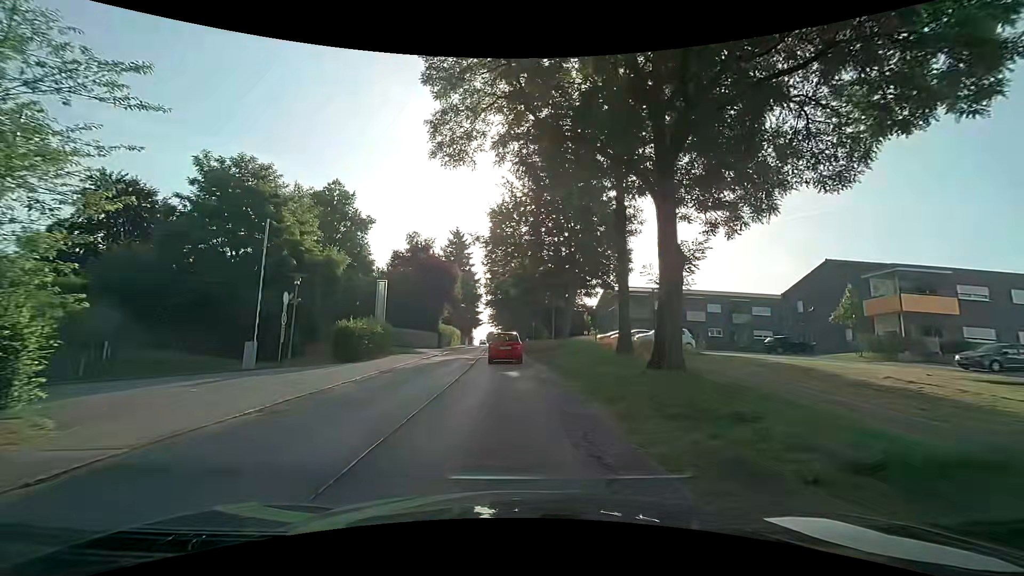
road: secondary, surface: asphalt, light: Day
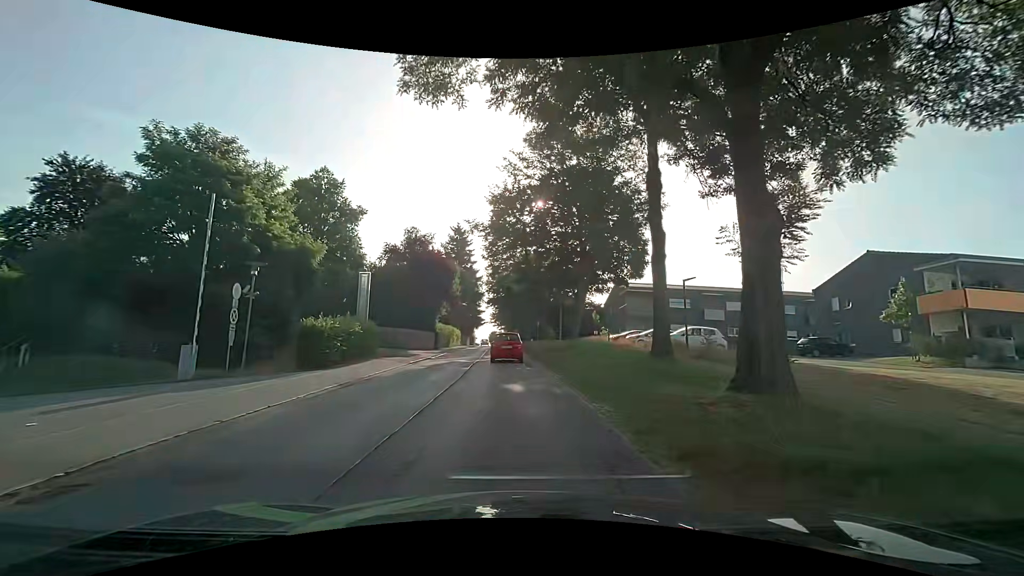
(-0.1, +4.5) m; -2°
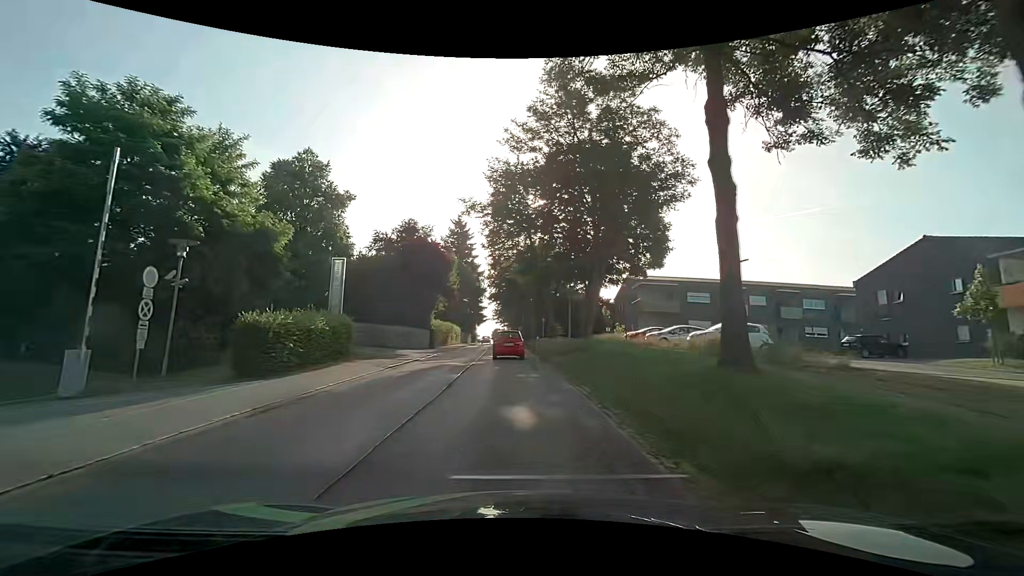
(0.0, +4.8) m; 0°
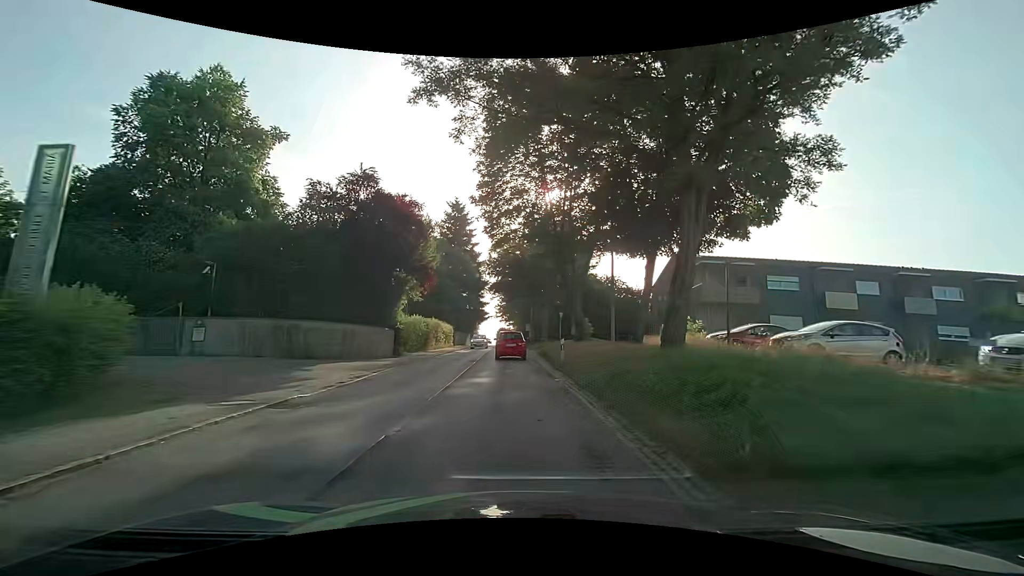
(-0.2, +15.1) m; -2°
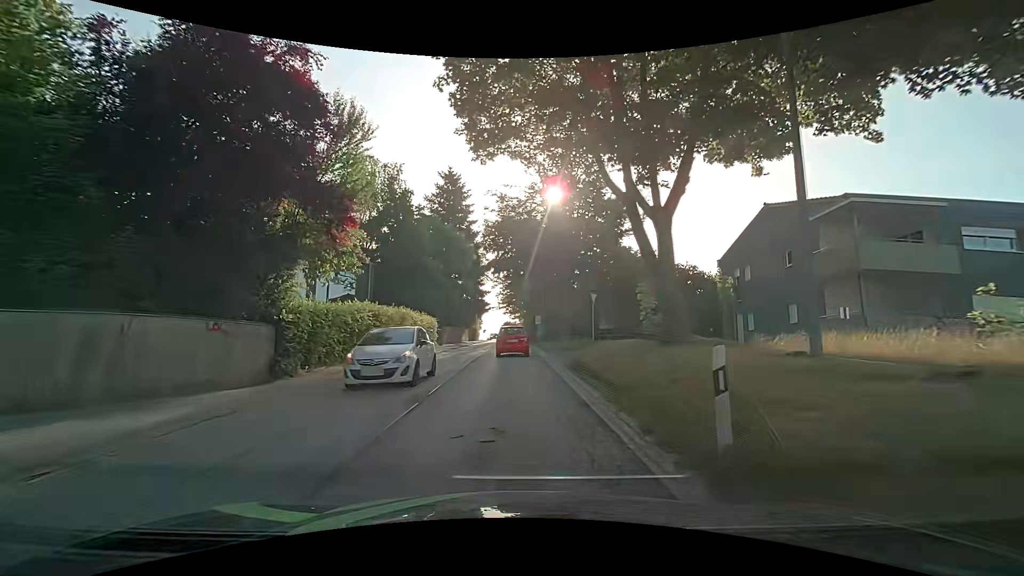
(0.0, +15.2) m; -1°
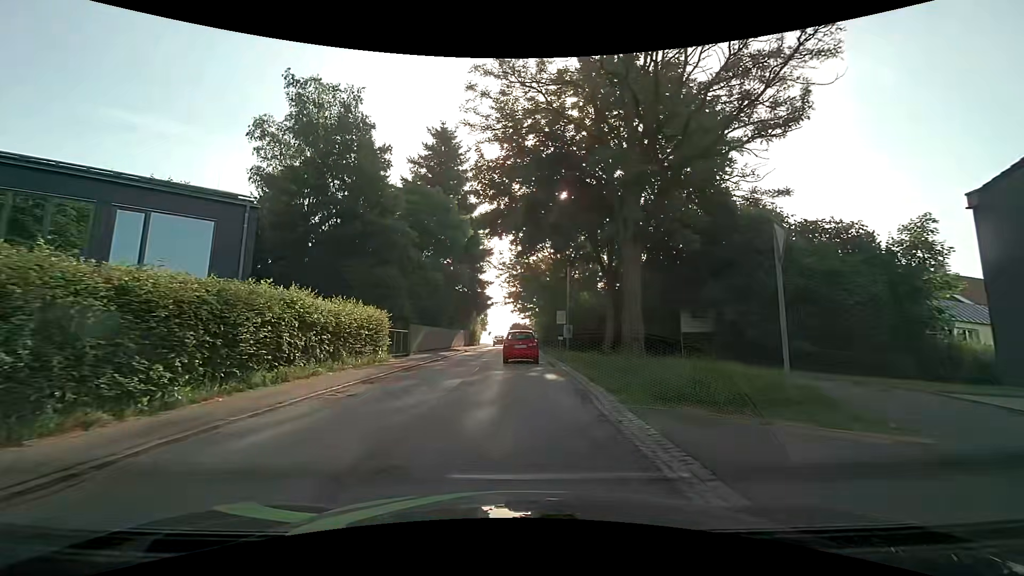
(0.0, +18.2) m; 0°
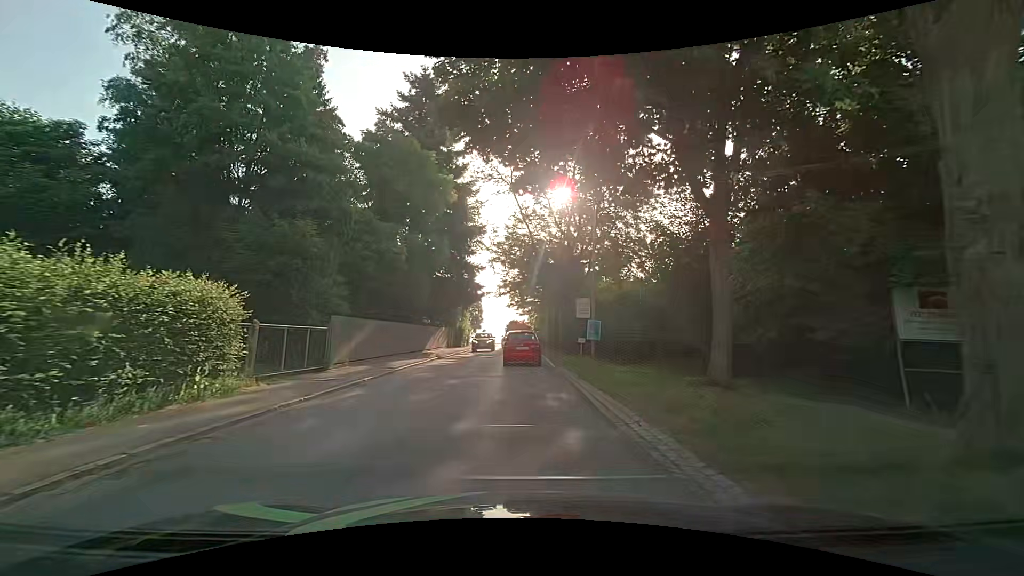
(-0.2, +12.6) m; -1°
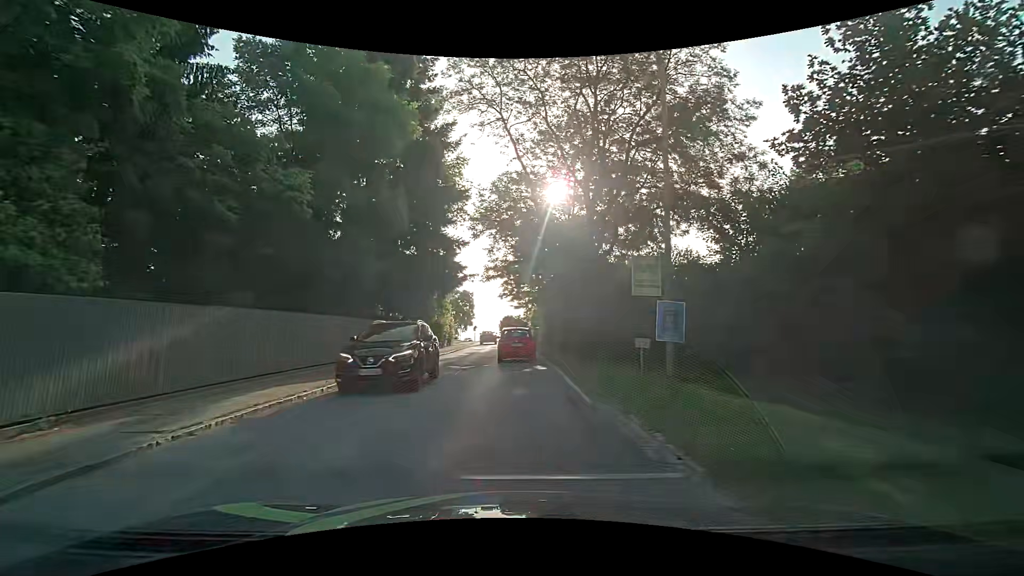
(+0.1, +11.8) m; 0°
(0, +10) (0, +20) (+1, +30) (+1, +40) (+1, +50) (0, +60) (+1, +70) (+1, +80) (0, +90) (-1, +100) m
